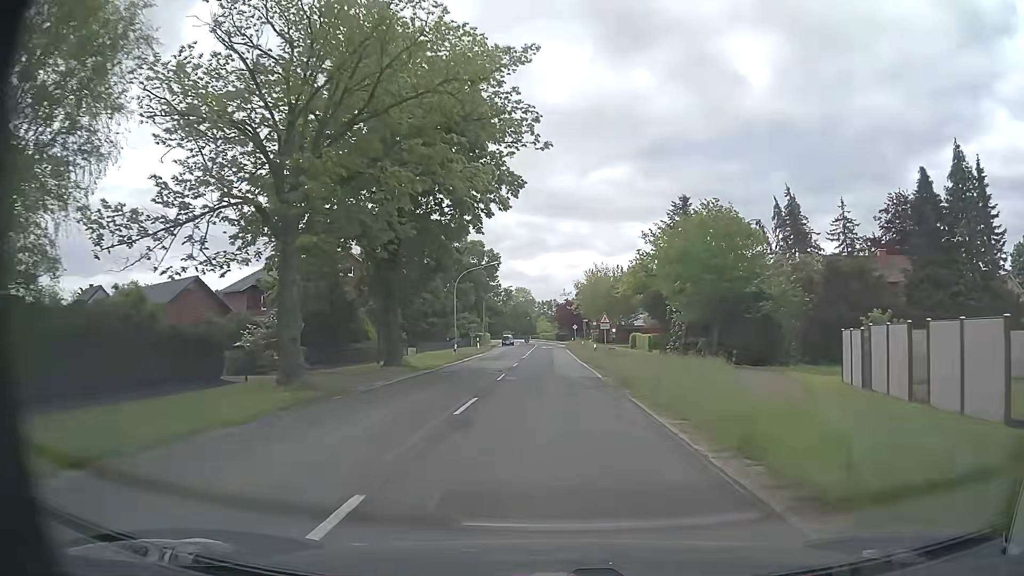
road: secondary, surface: asphalt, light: Day
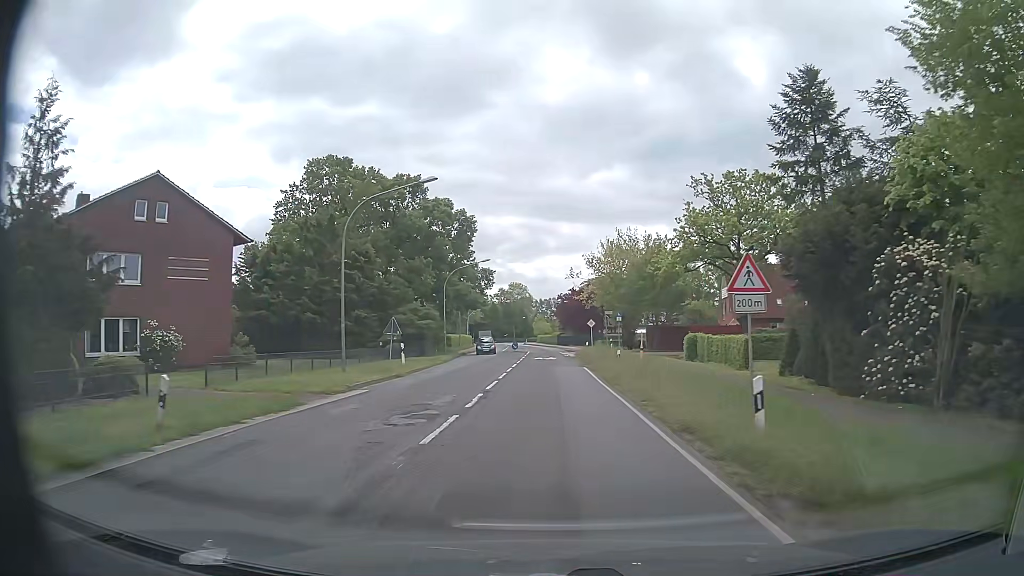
(0.0, +32.5) m; 0°
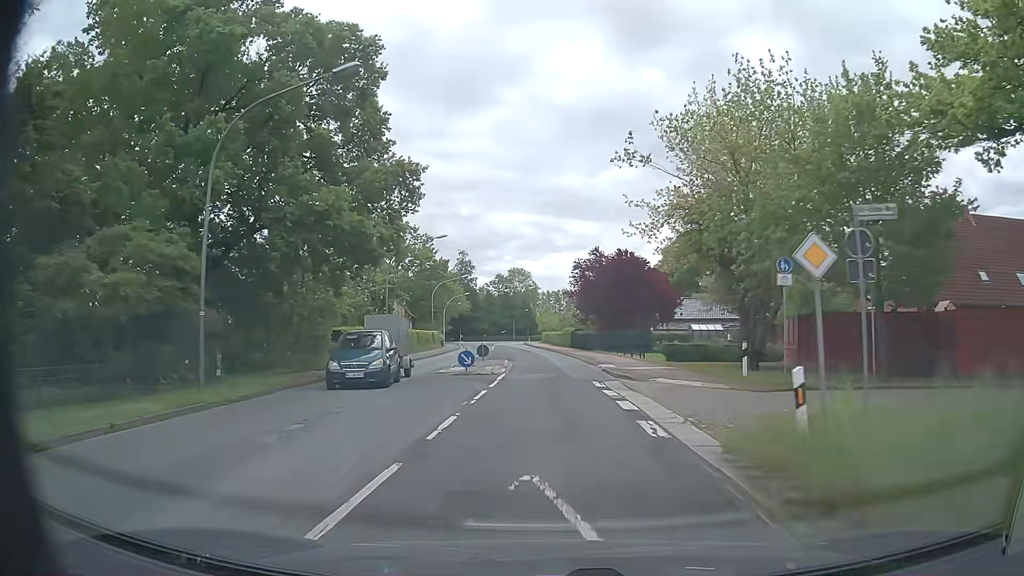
(0.0, +40.5) m; 0°
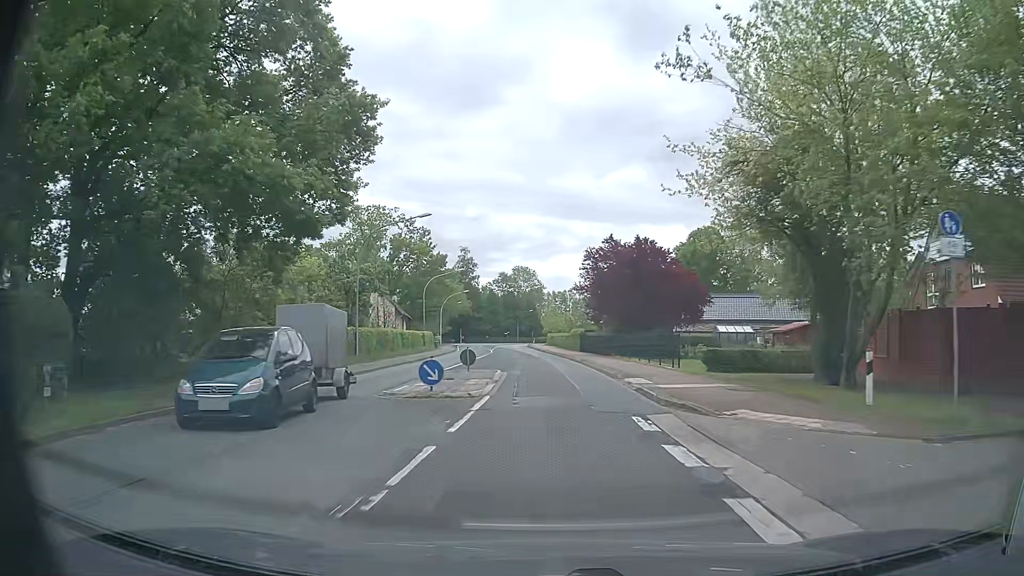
(-0.1, +8.0) m; -1°
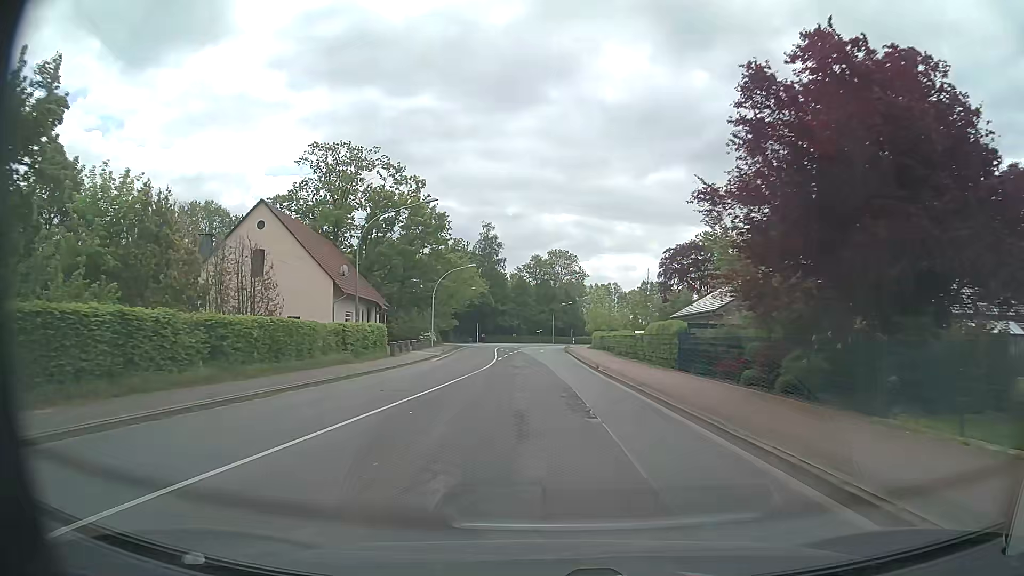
(-0.6, +31.7) m; -3°
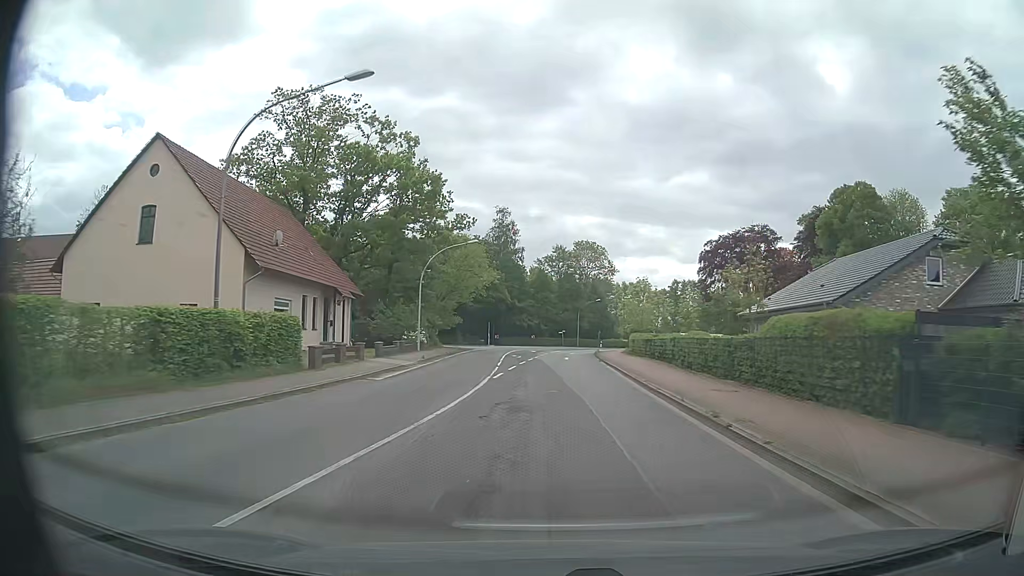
(-0.3, +15.9) m; -2°
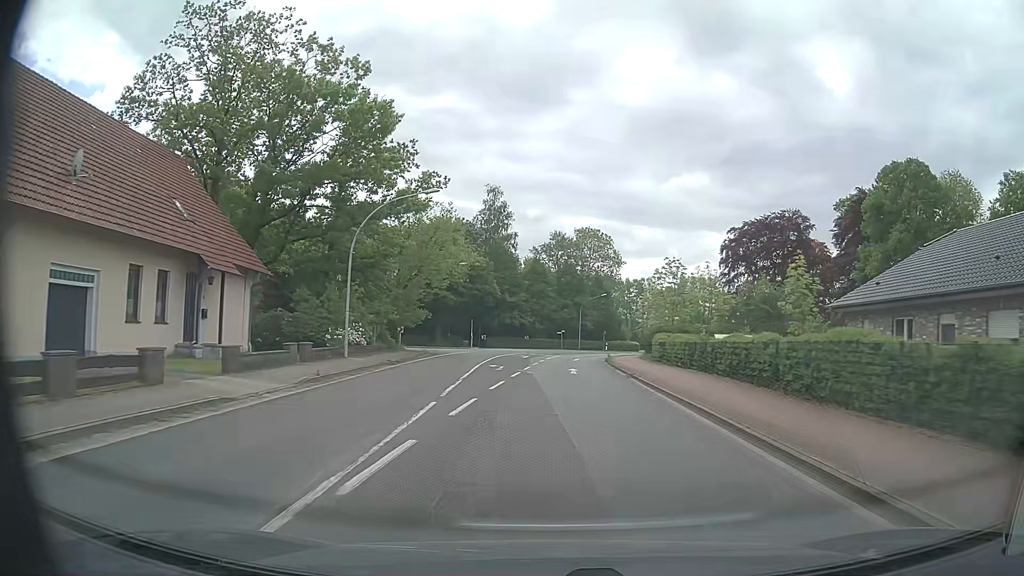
(+0.1, +16.0) m; +1°
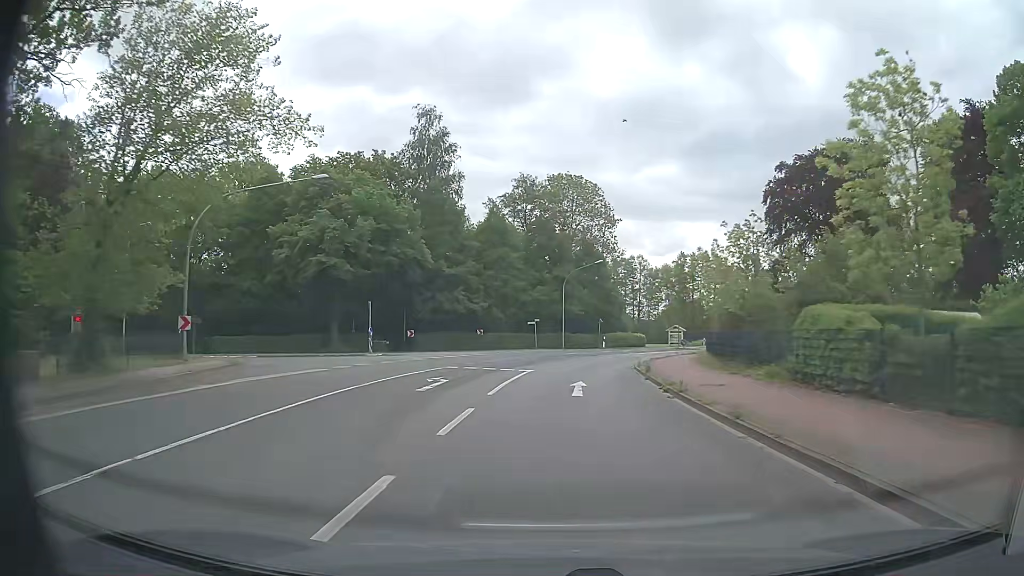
(+0.5, +32.1) m; +2°
(0, +10) (+1, +20) (+2, +30) (+4, +40) (+7, +49) (+12, +58) (+17, +67) (+22, +75) (+27, +84) (+31, +93) m
